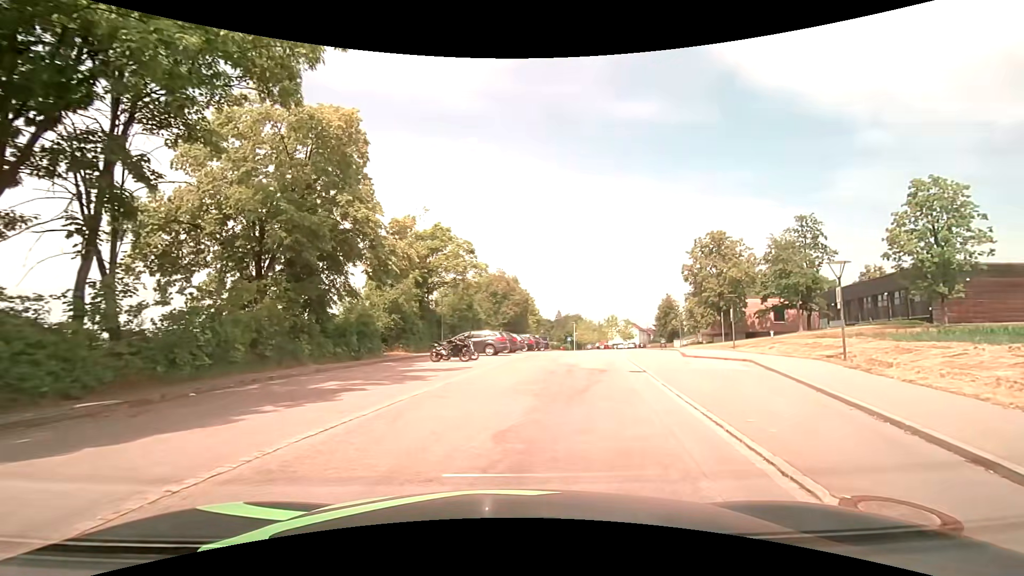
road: residential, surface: asphalt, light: Day
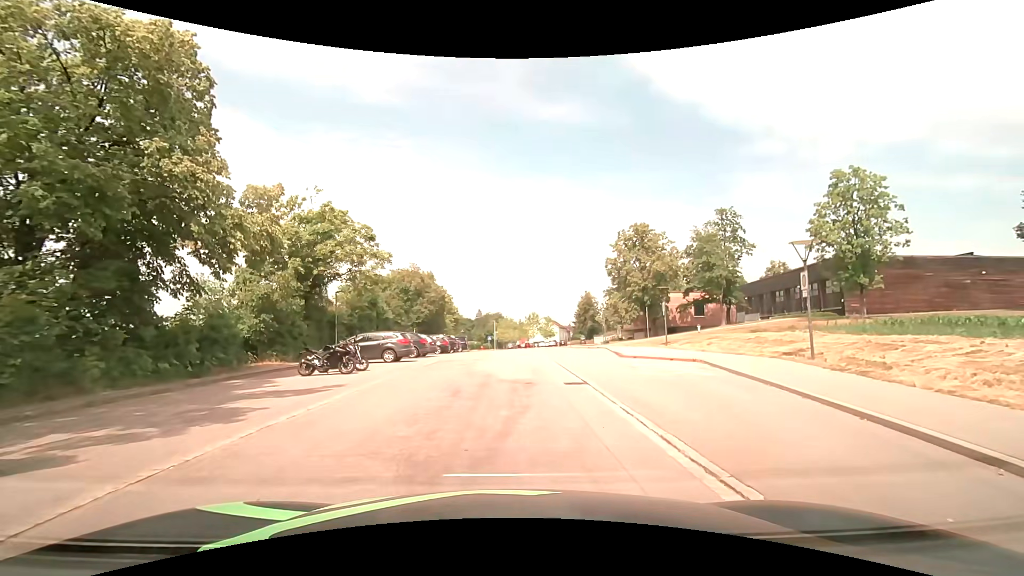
(+0.5, +5.0) m; +10°
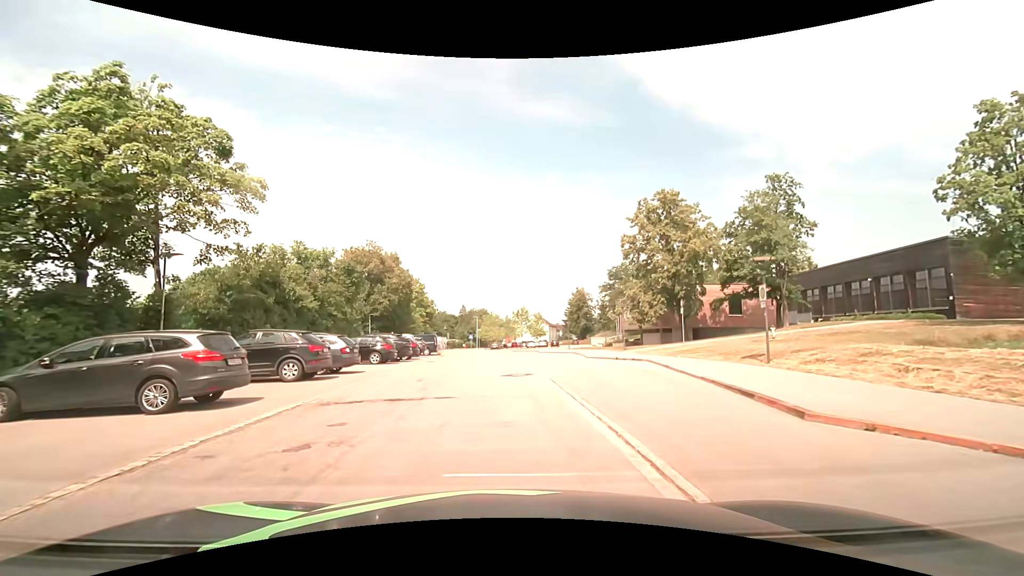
(0.0, +14.8) m; 0°
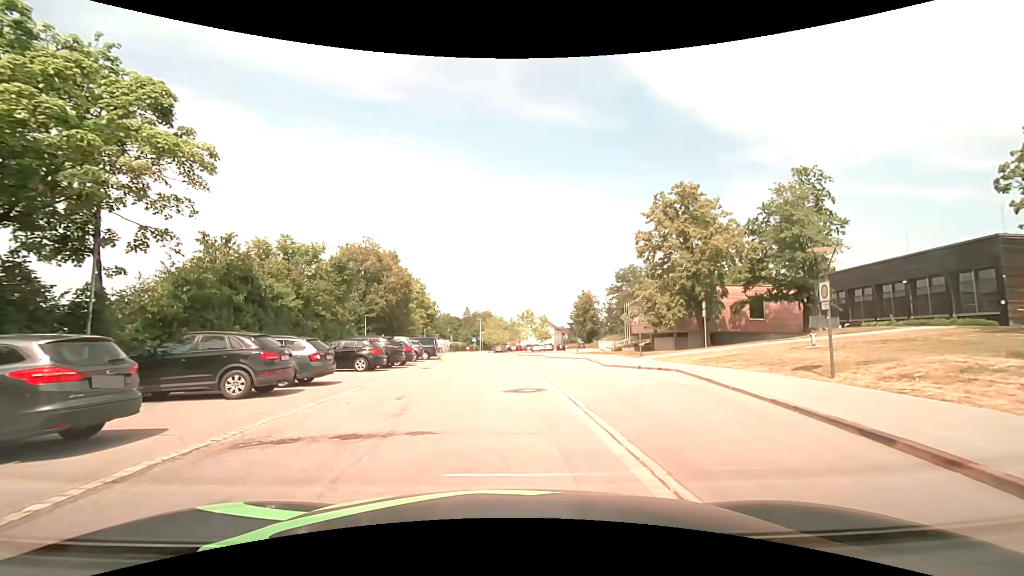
(0.0, +3.3) m; -1°
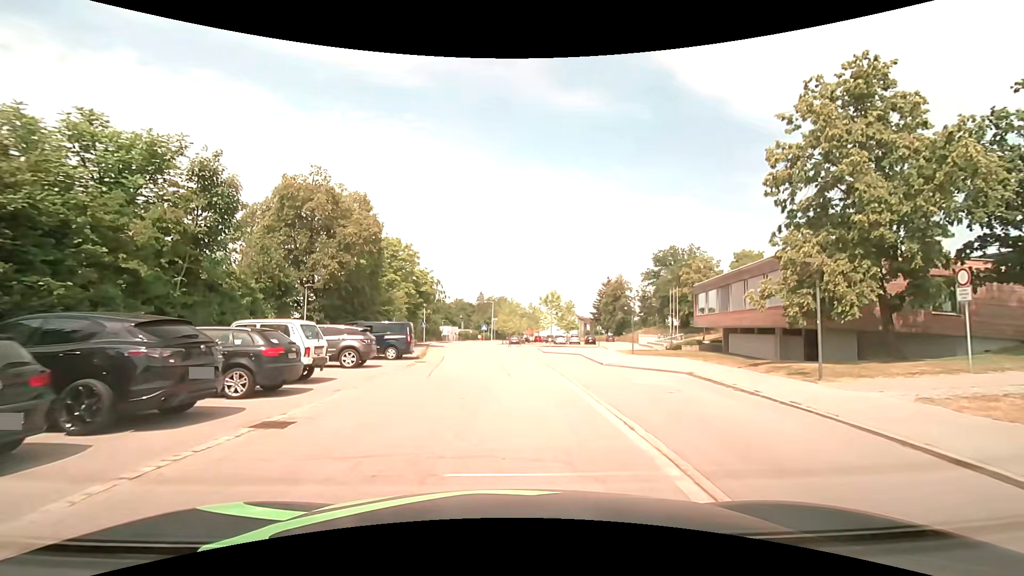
(-0.3, +18.2) m; -2°
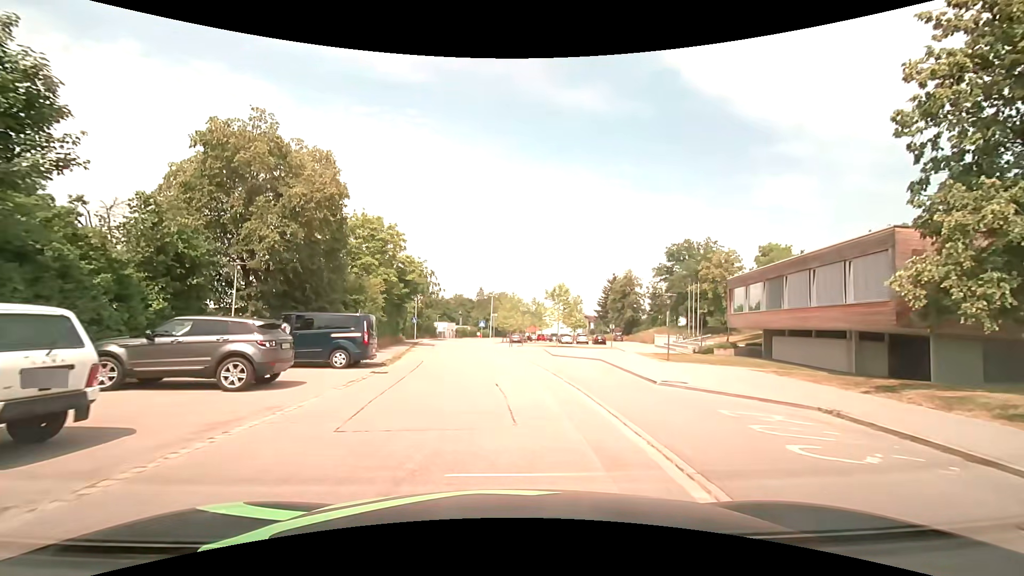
(0.0, +8.0) m; 0°
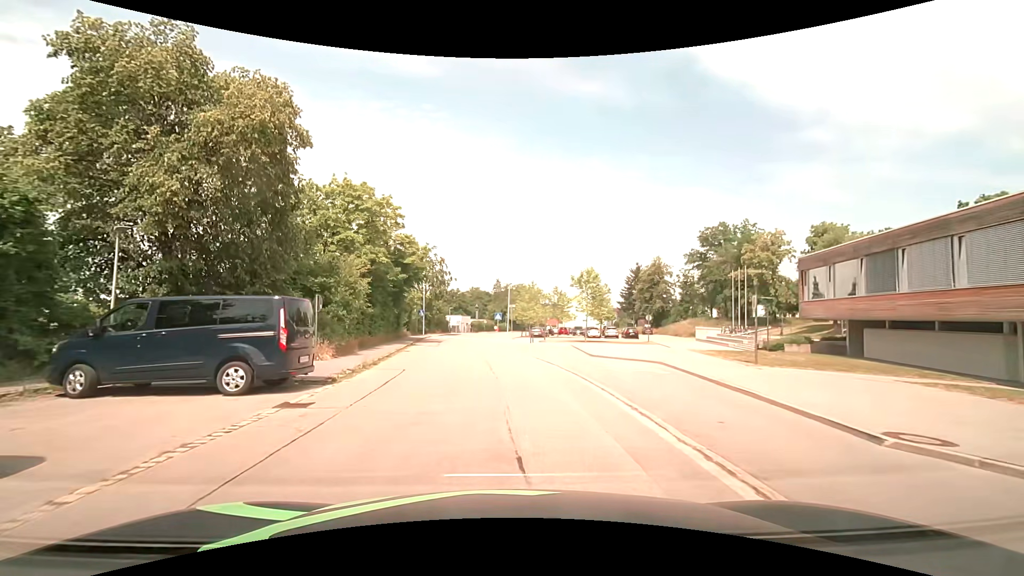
(0.0, +8.0) m; -1°
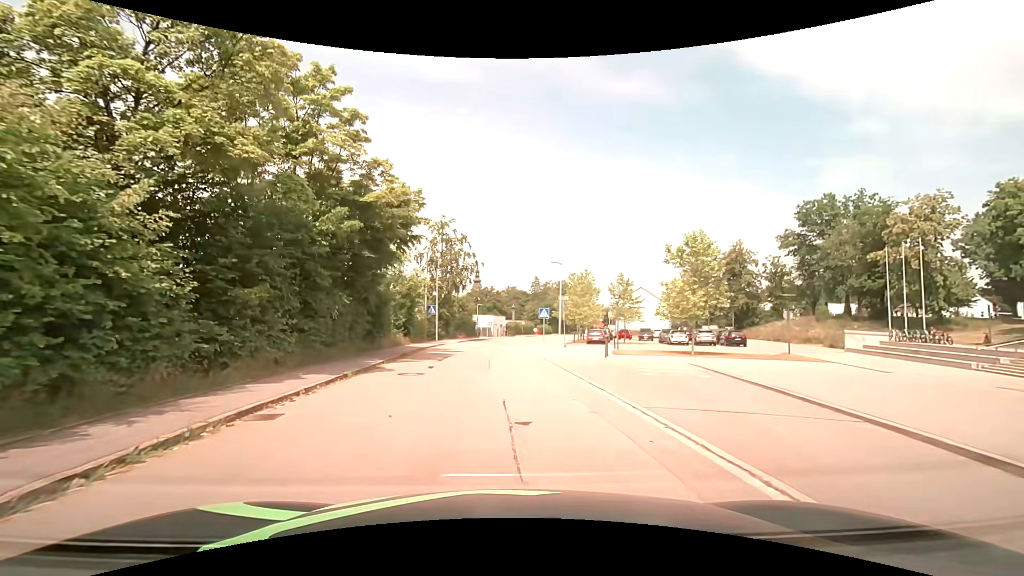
(-1.0, +18.9) m; -4°
(0, +10) (0, +20) (-1, +30) (0, +40) (+1, +50) (+2, +60) (+4, +70) (+6, +80) (+8, +89) (+10, +99) m
